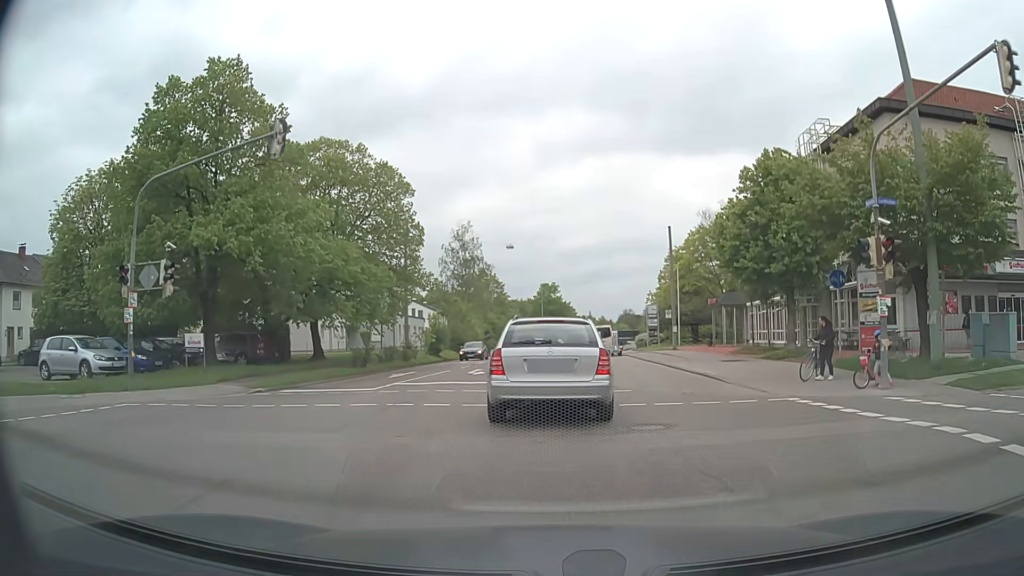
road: tertiary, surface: asphalt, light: Day
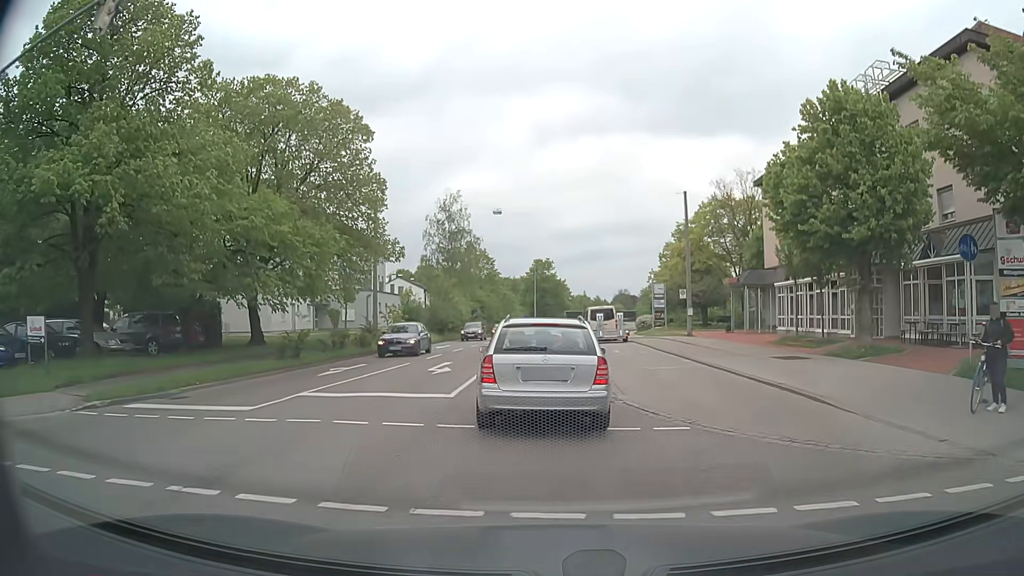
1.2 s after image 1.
(0.0, +7.5) m; +1°
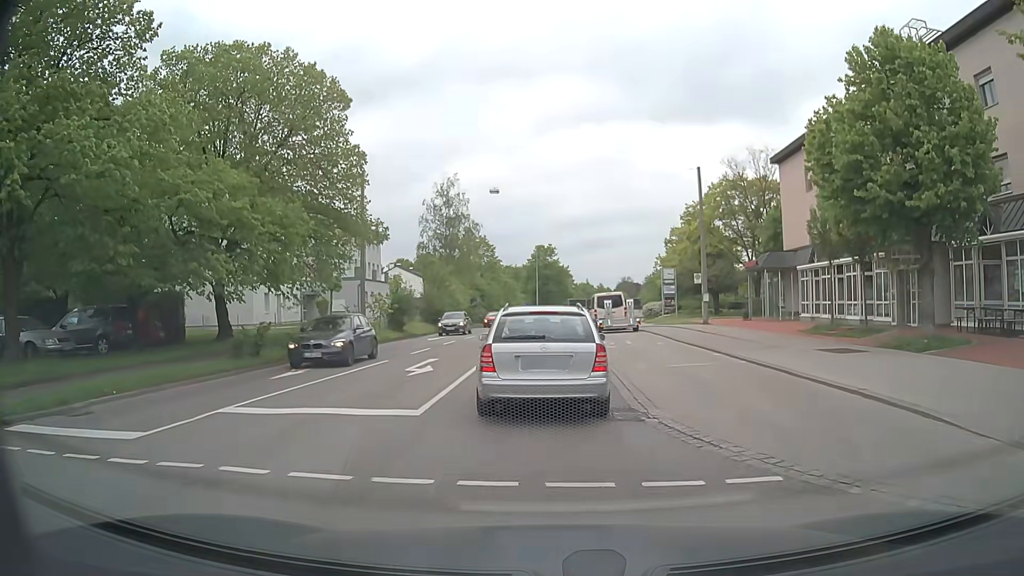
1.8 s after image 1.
(-0.1, +3.6) m; -2°
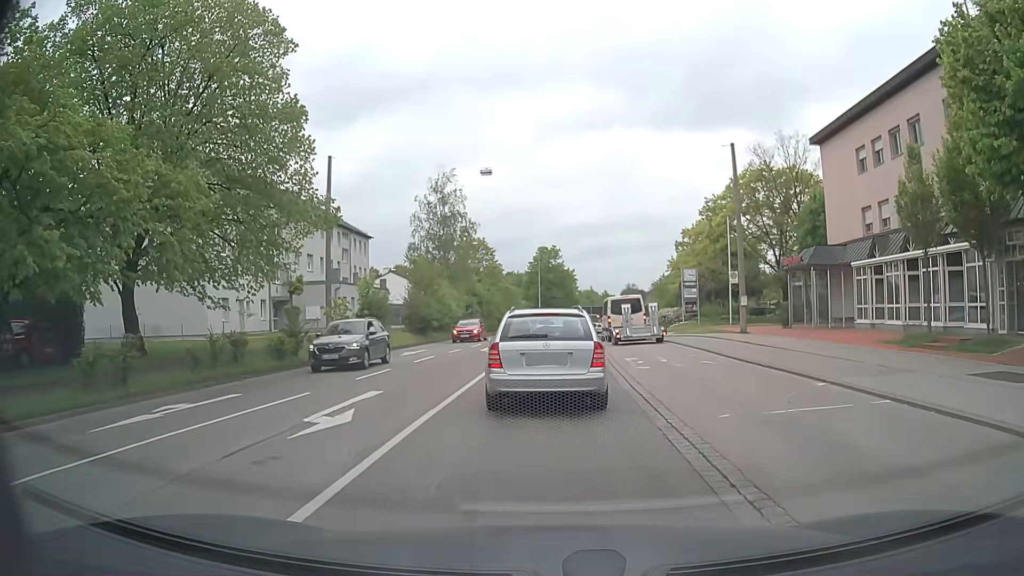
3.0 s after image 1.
(+0.1, +7.0) m; 0°
